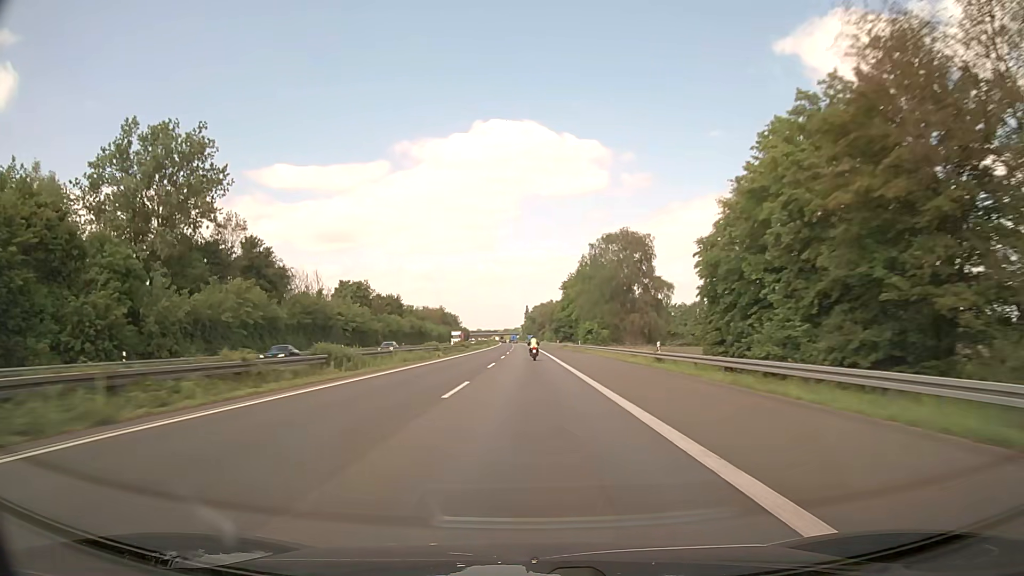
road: motorway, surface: asphalt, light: Day
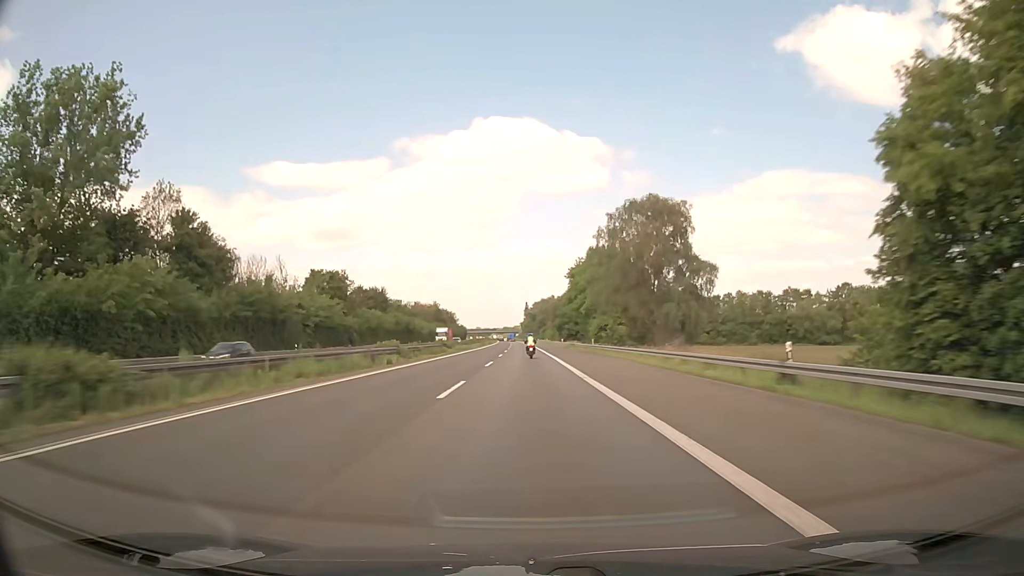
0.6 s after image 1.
(0.0, +18.7) m; 0°
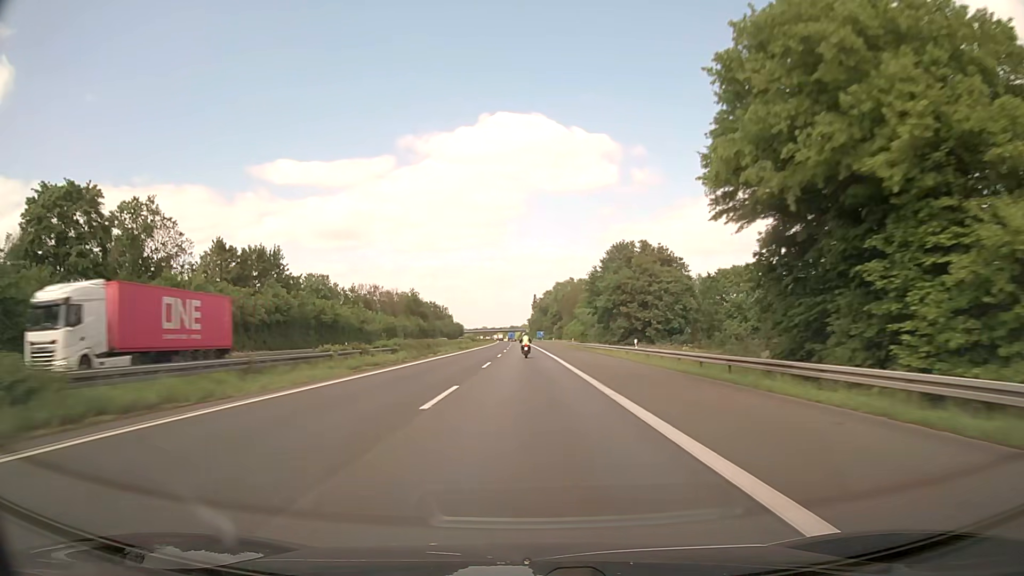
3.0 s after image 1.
(-0.6, +74.6) m; -1°
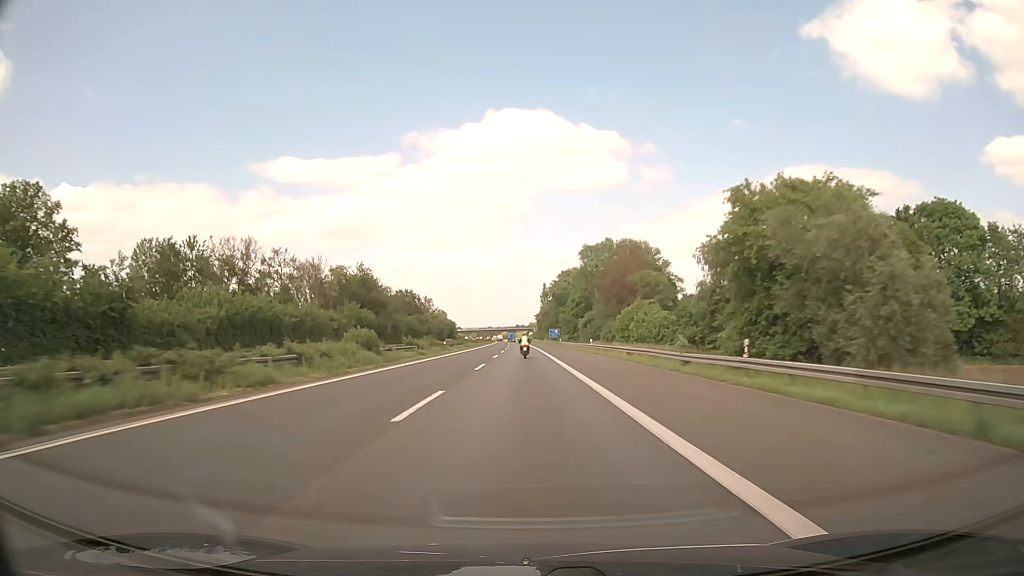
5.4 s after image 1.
(-0.4, +74.3) m; -1°
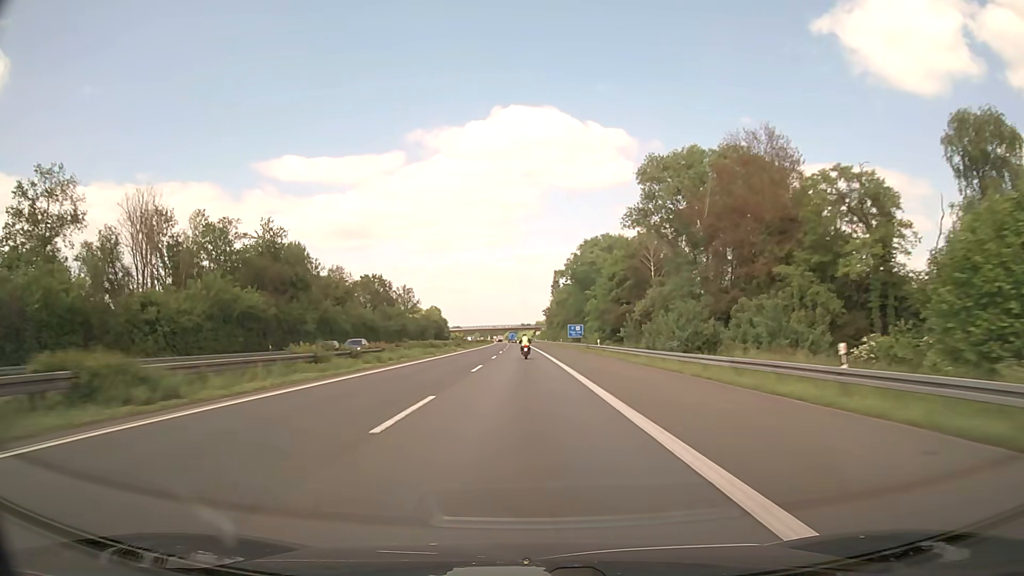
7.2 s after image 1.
(-0.3, +55.3) m; -1°
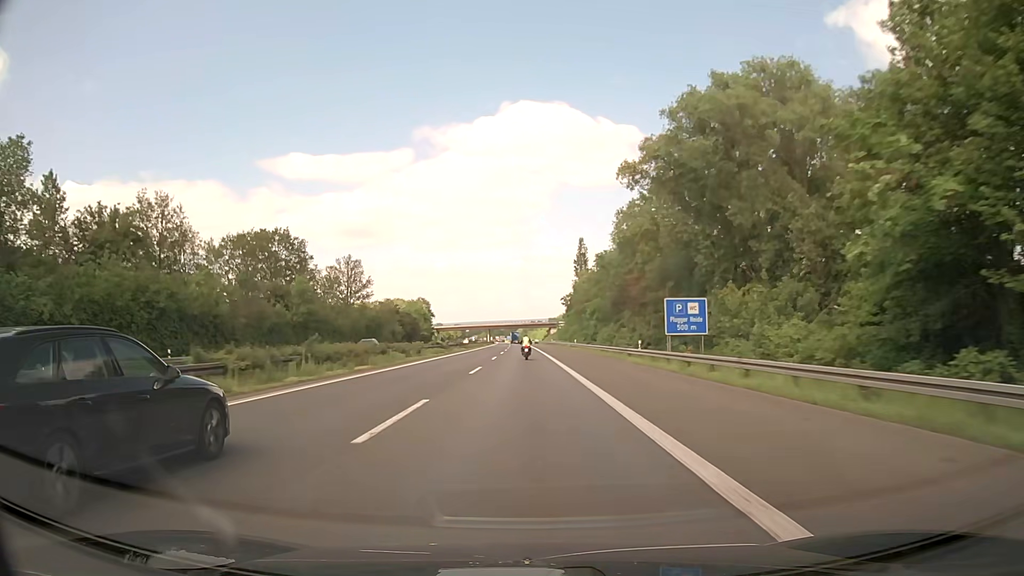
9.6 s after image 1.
(-0.6, +73.3) m; -1°
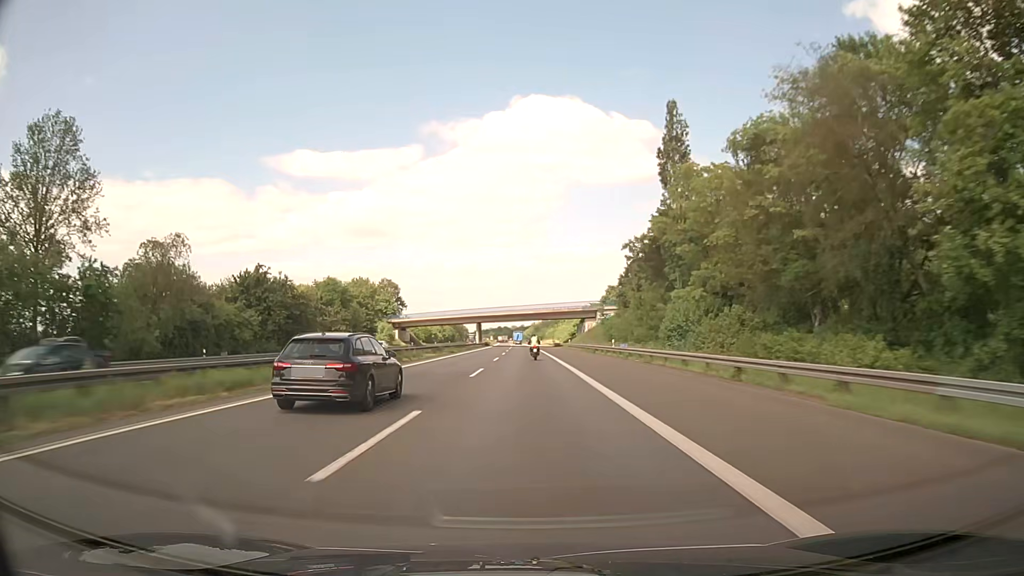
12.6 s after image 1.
(-0.9, +90.9) m; -1°
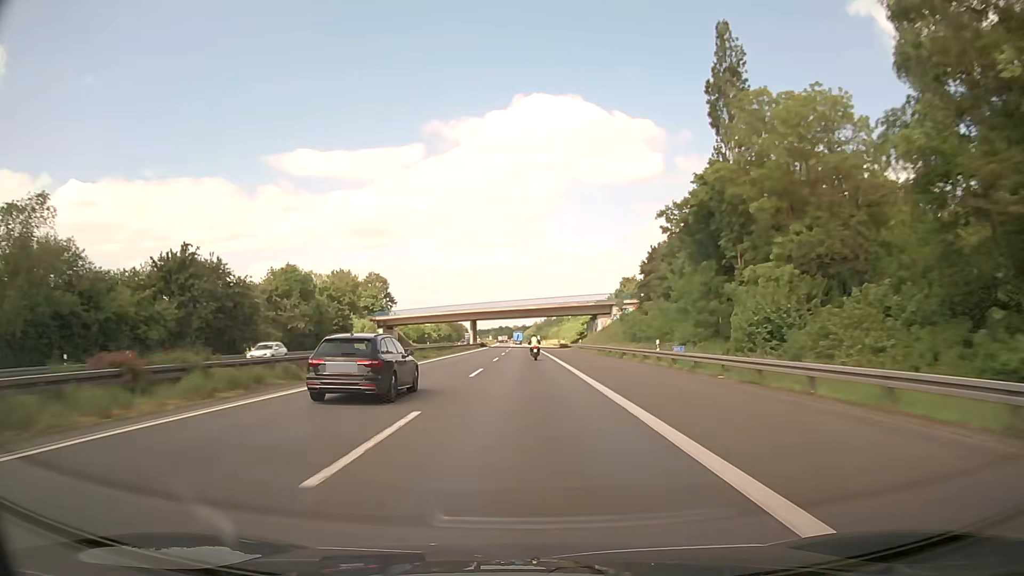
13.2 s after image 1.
(0.0, +18.1) m; 0°
(0, +10) (0, +20) (0, +30) (0, +40) (0, +50) (0, +60) (0, +70) (0, +80) (0, +90) (-1, +100) m
